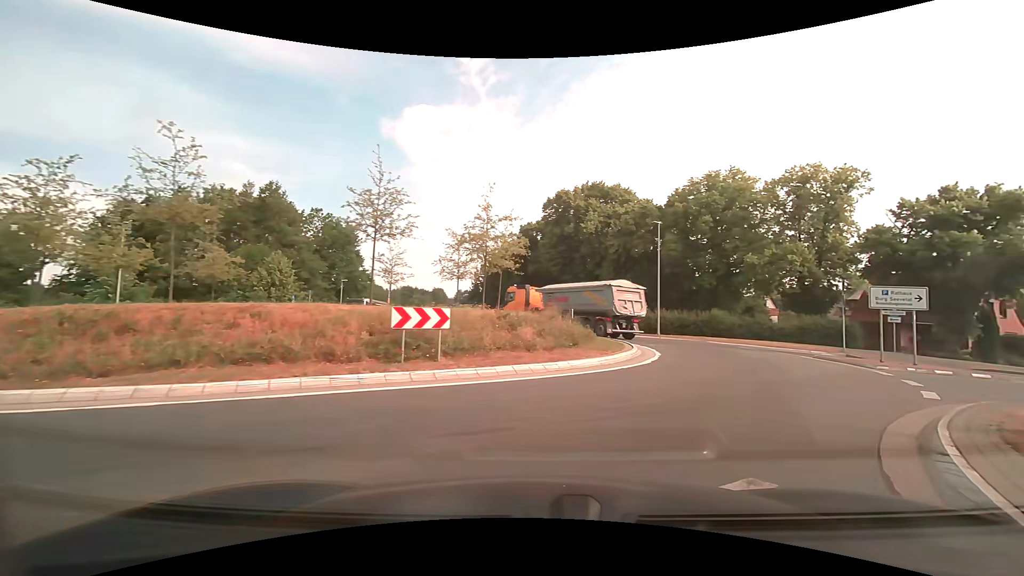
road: secondary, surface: asphalt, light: Day
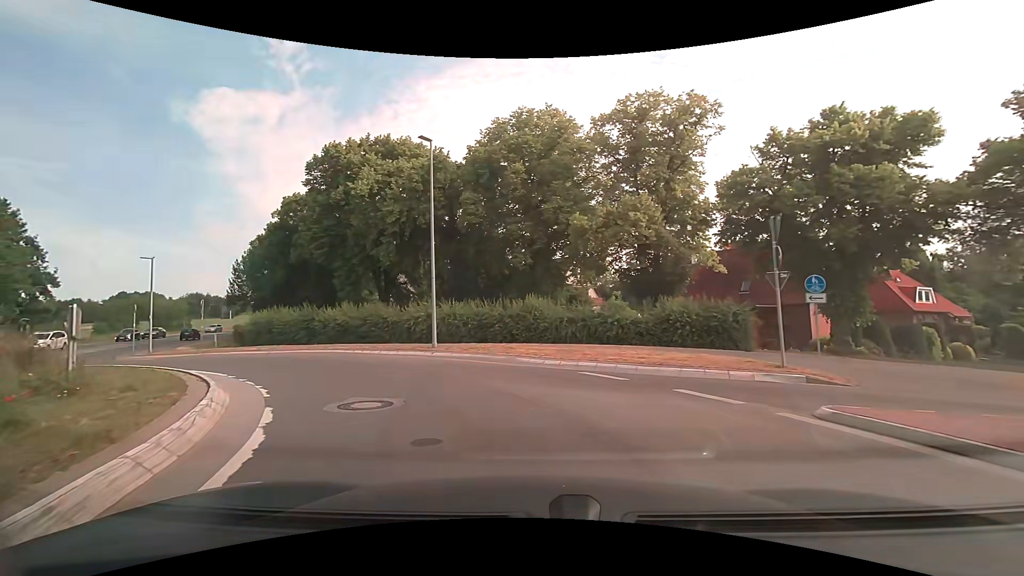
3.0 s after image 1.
(+5.9, +17.2) m; +22°
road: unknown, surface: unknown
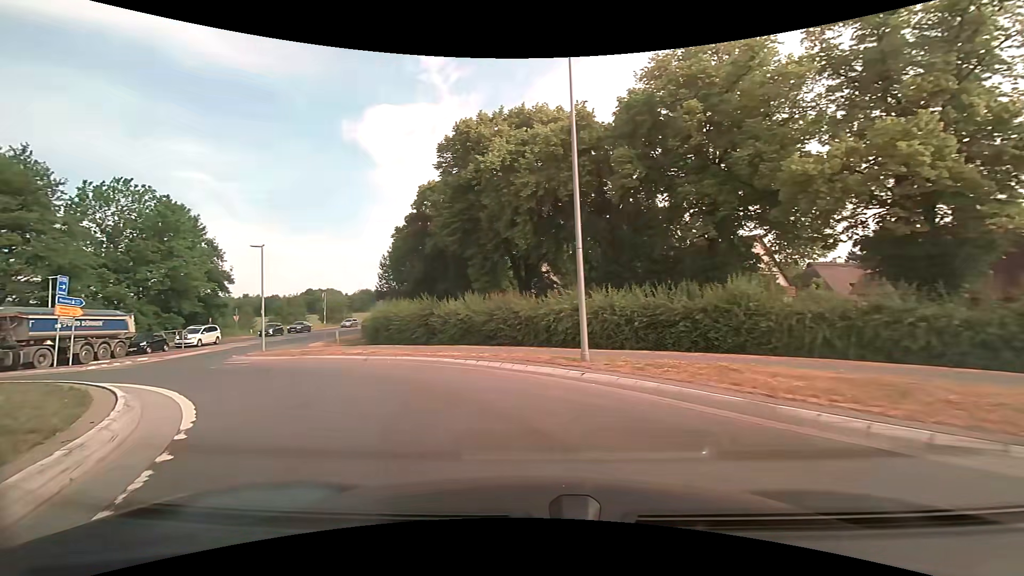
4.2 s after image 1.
(-0.9, +7.3) m; -16°
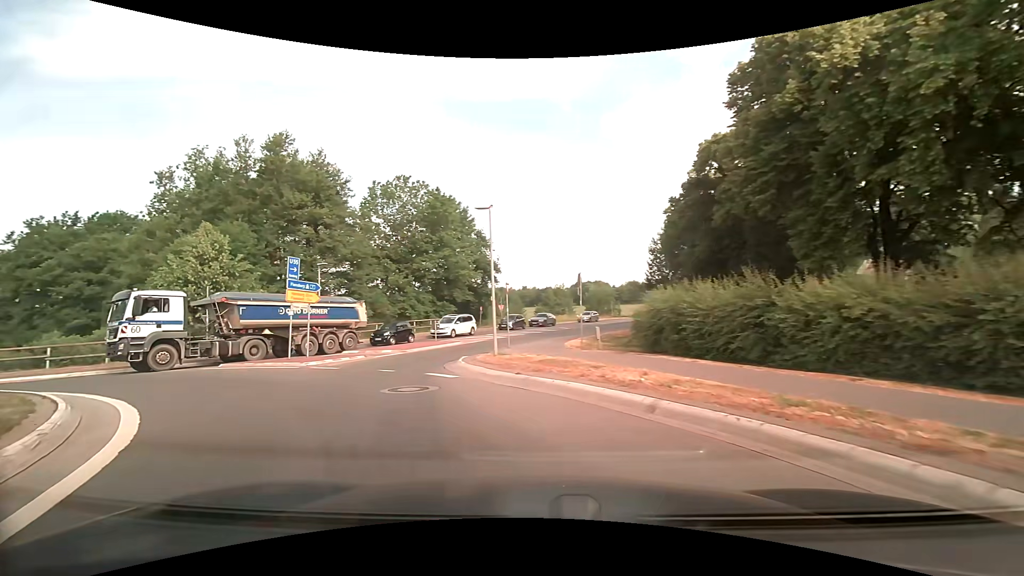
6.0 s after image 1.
(-2.6, +9.7) m; -30°
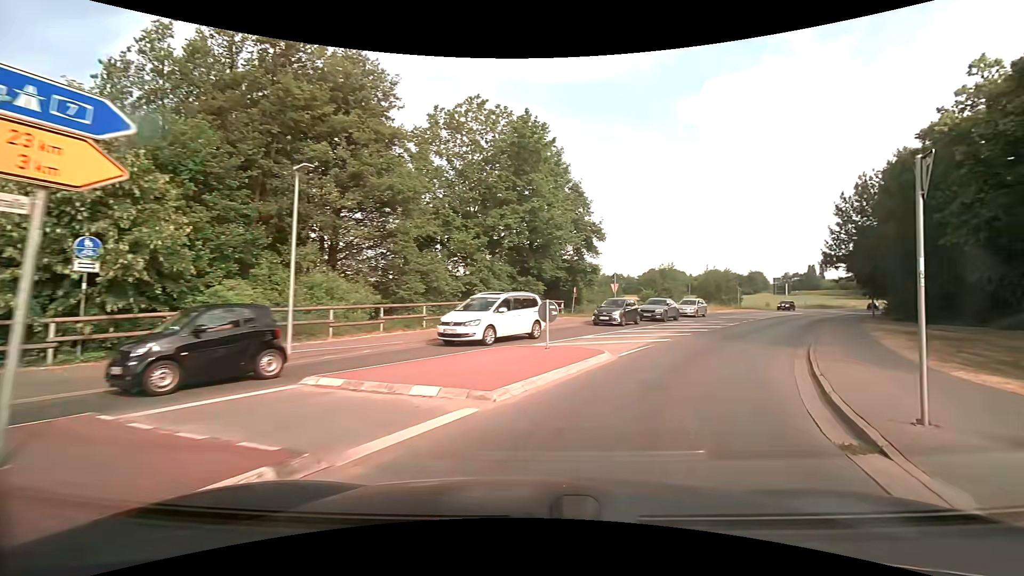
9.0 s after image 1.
(-5.3, +17.7) m; -11°
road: secondary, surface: asphalt
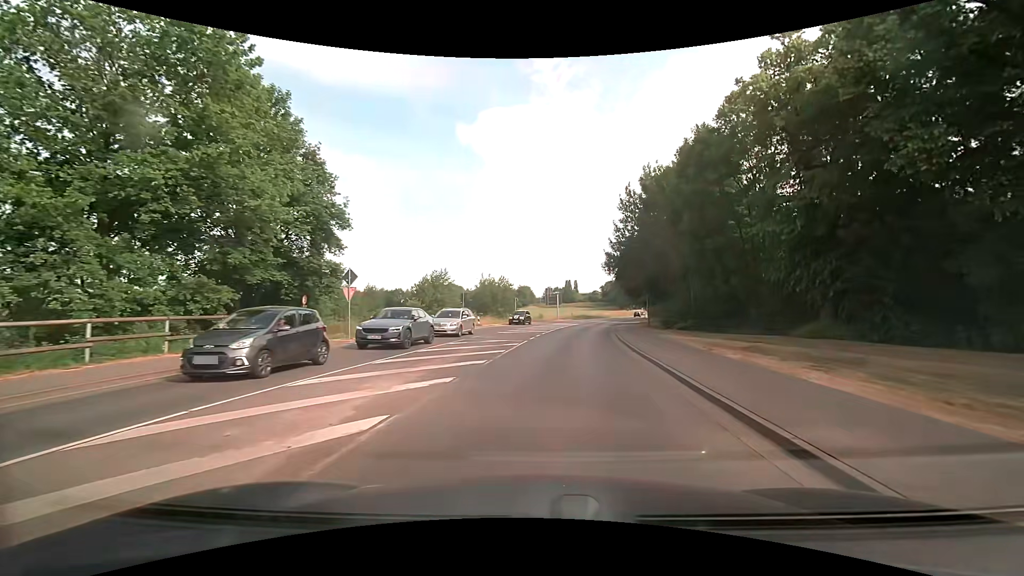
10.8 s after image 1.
(+3.9, +13.0) m; +26°
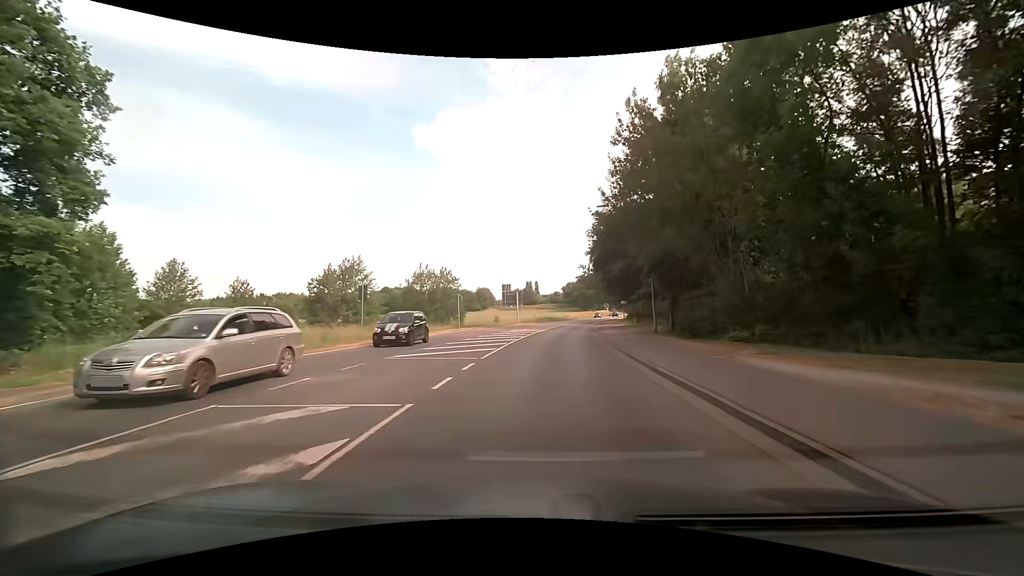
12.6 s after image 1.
(+1.0, +16.4) m; +5°
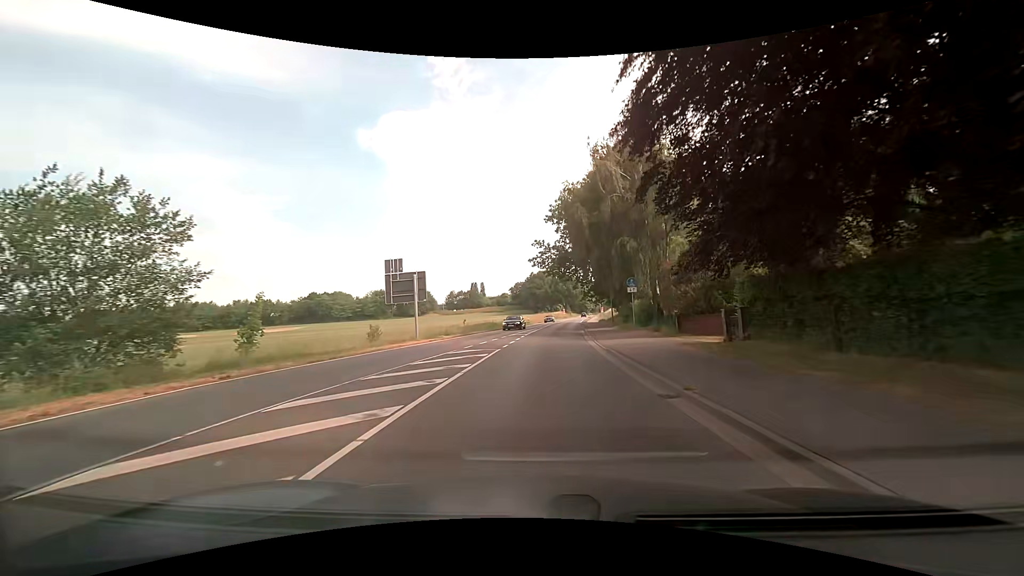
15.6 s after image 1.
(+1.8, +34.5) m; +6°
(0, +10) (0, +20) (+1, +30) (+1, +40) (+2, +50) (+3, +60) (+4, +70) (+5, +80) (+6, +90) (+7, +100) m
